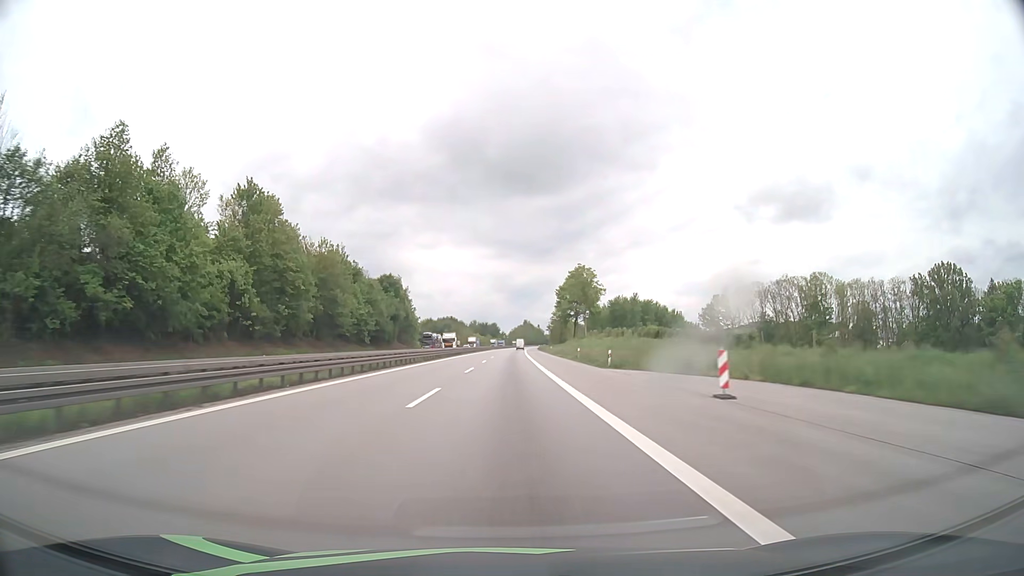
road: motorway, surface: asphalt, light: Day
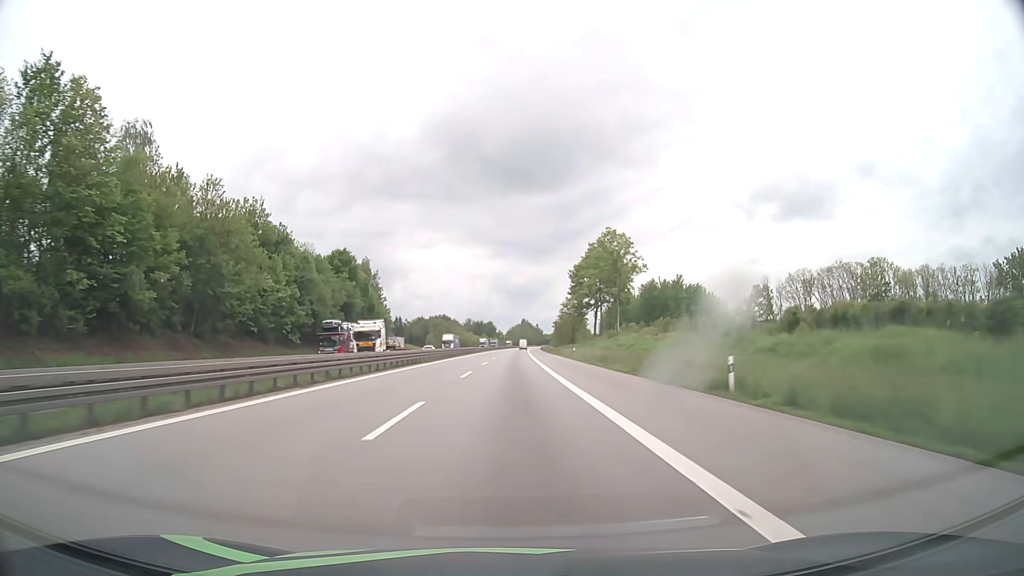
(+0.2, +41.2) m; 0°
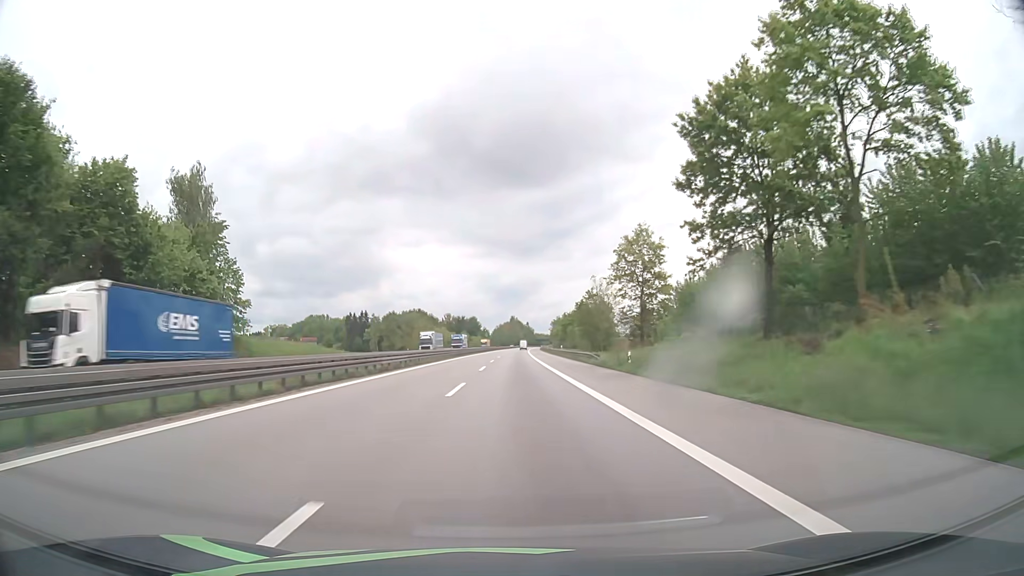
(+0.5, +82.4) m; +1°
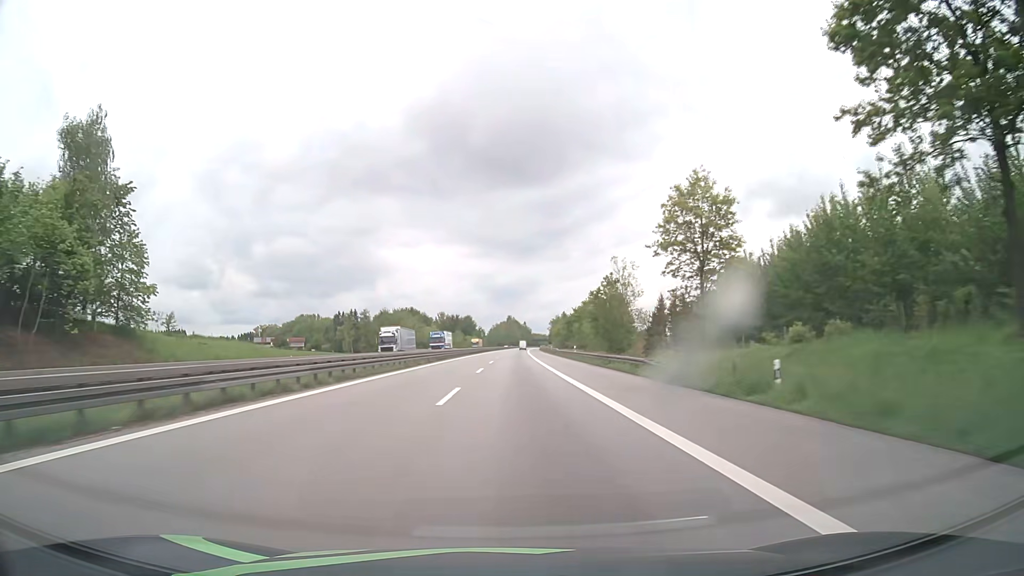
(+0.1, +20.6) m; +1°
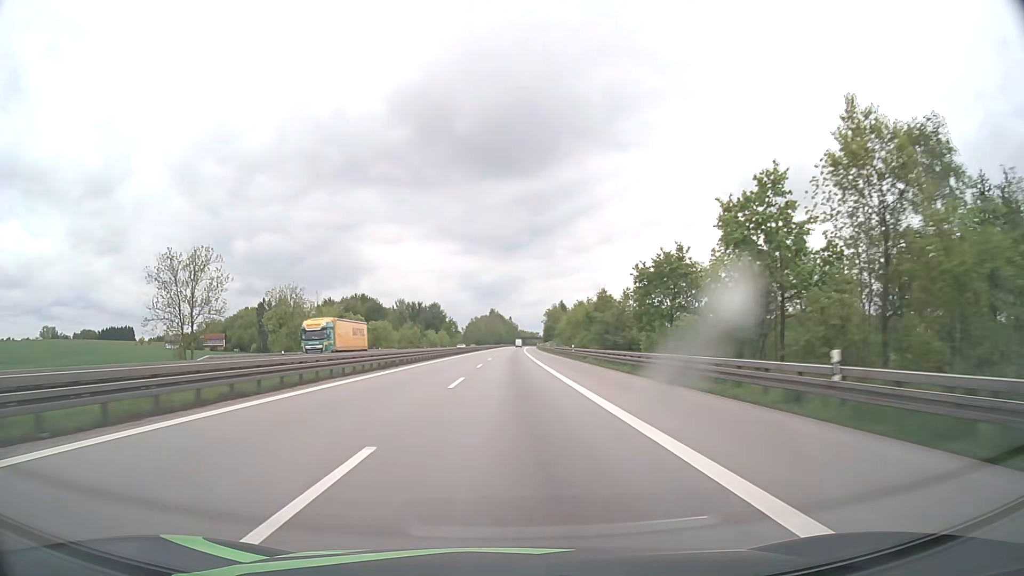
(+1.1, +103.2) m; +1°
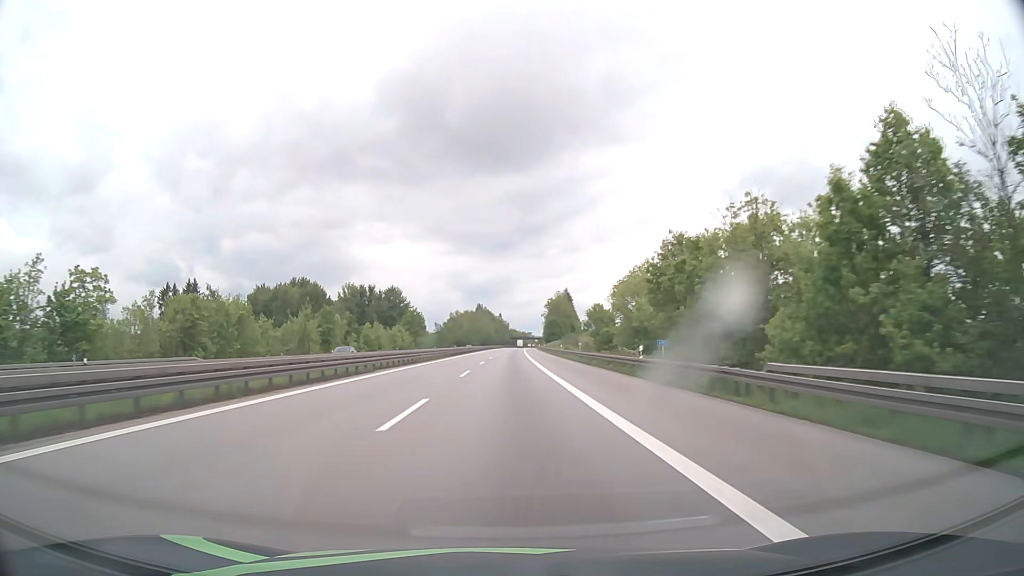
(+0.6, +82.6) m; +1°
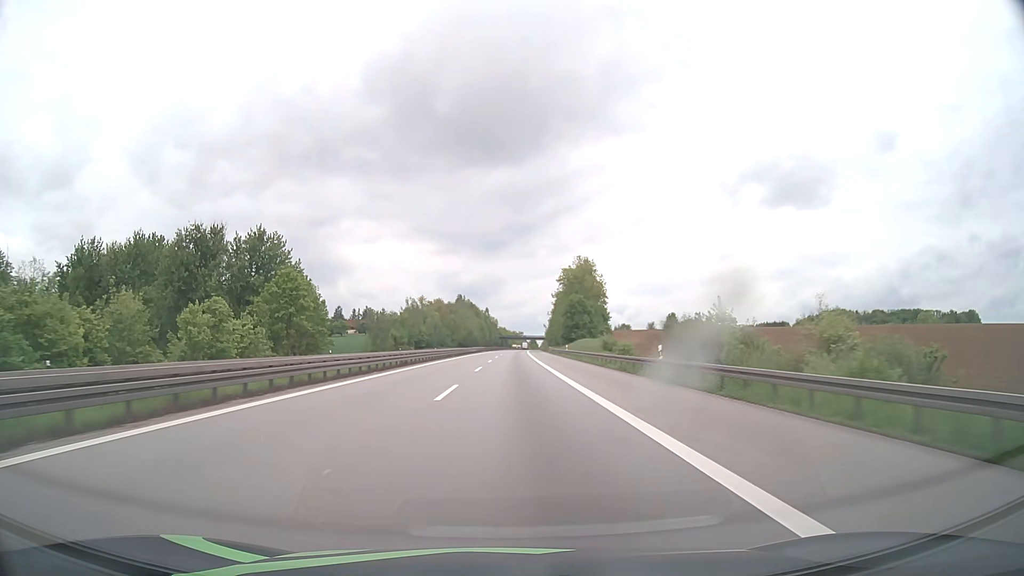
(+0.7, +103.1) m; +1°
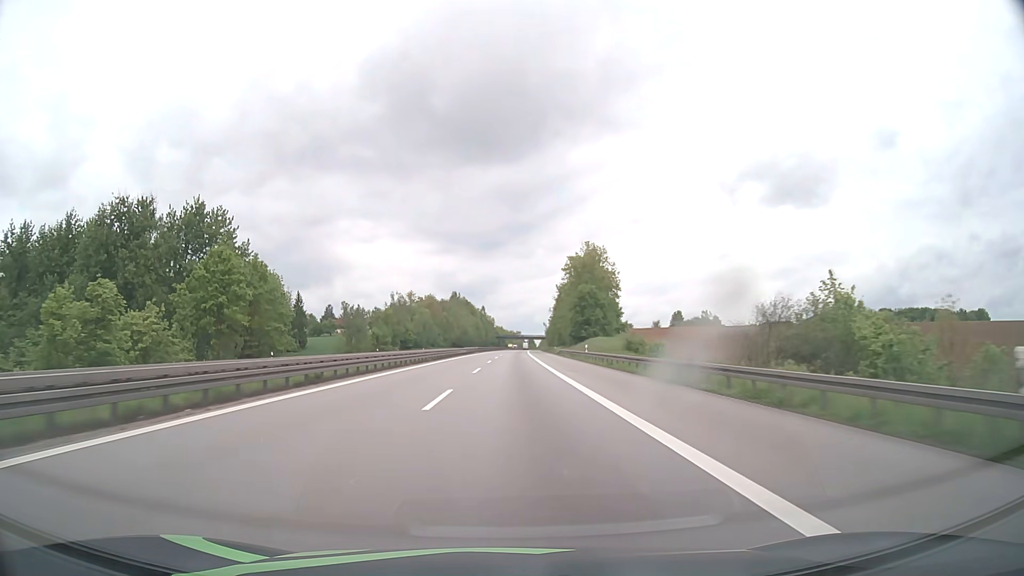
(0.0, +20.6) m; 0°
(0, +10) (0, +20) (0, +30) (0, +40) (0, +50) (0, +60) (+1, +70) (+1, +80) (+1, +90) (+1, +100) m
